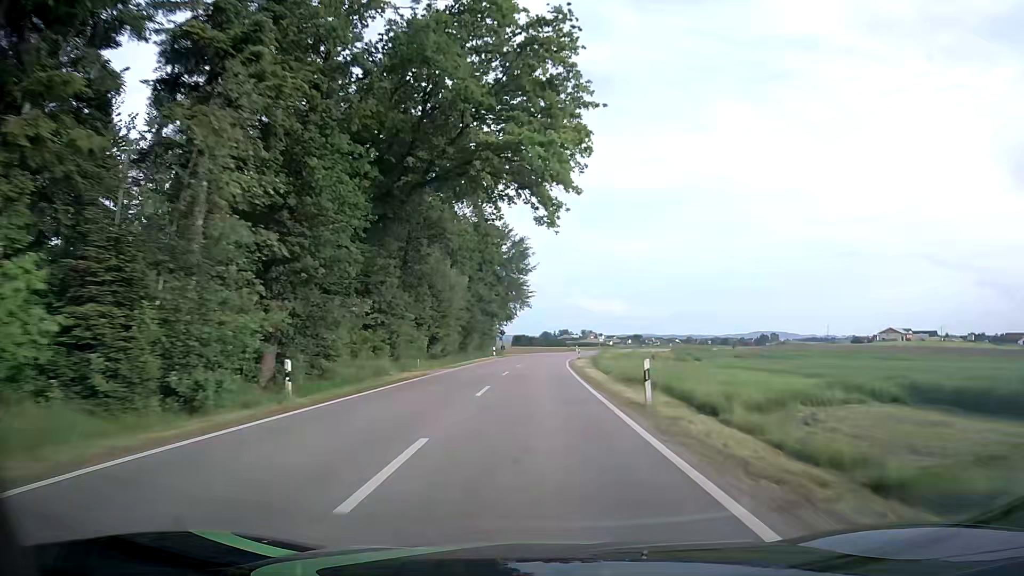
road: tertiary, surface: asphalt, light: Day
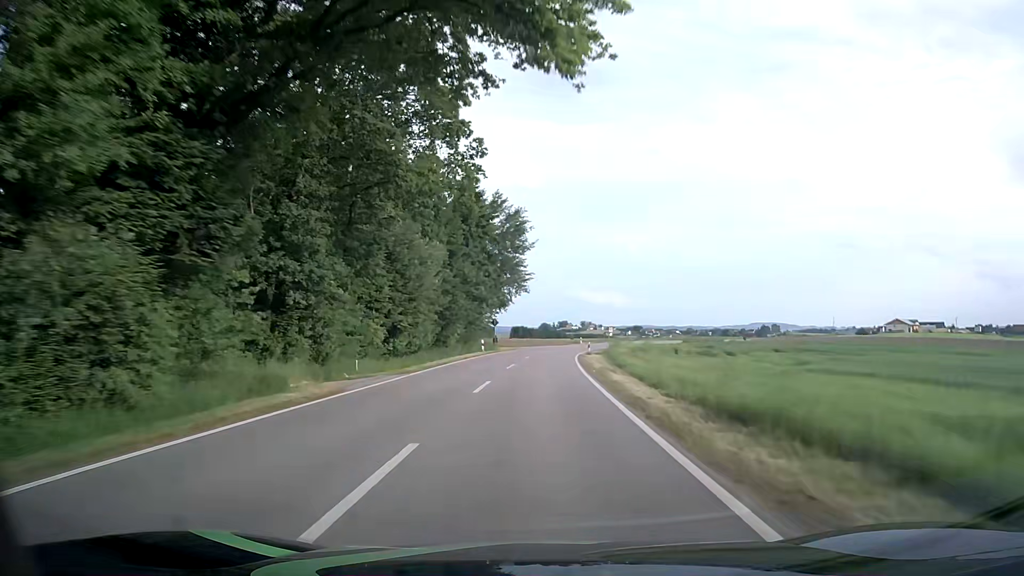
(0.0, +12.8) m; 0°
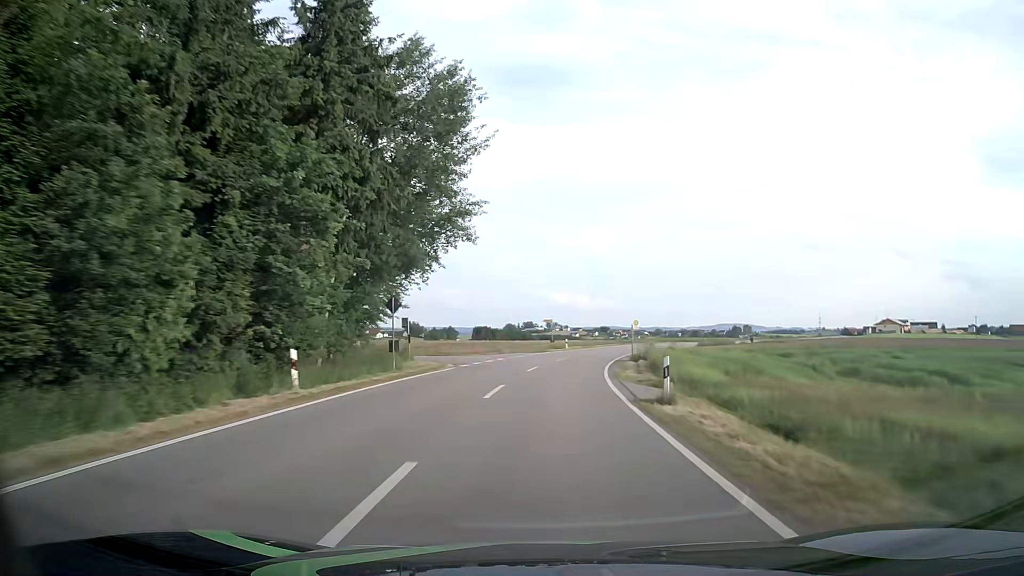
(+0.4, +36.9) m; +3°
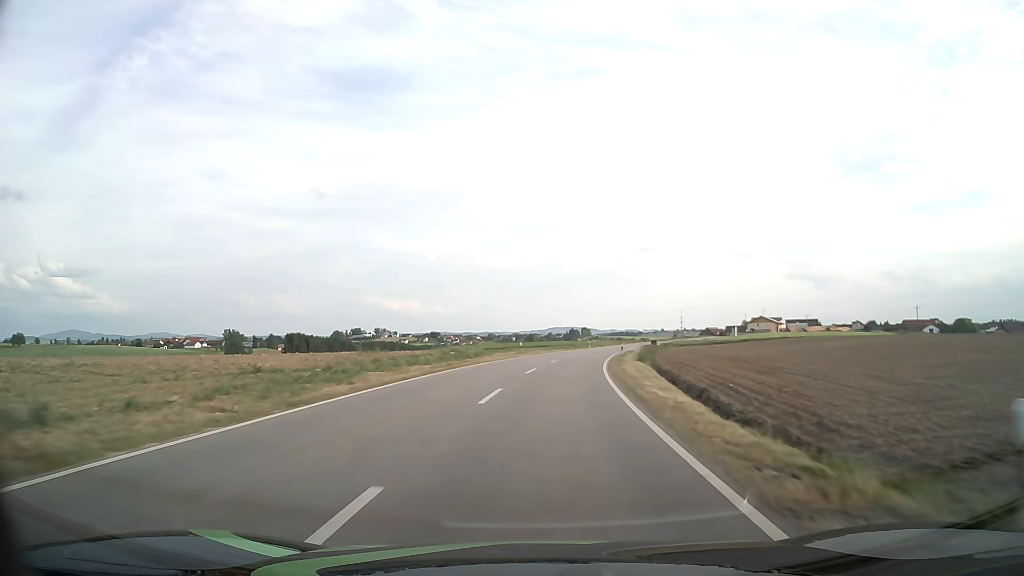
(+6.9, +59.6) m; +14°
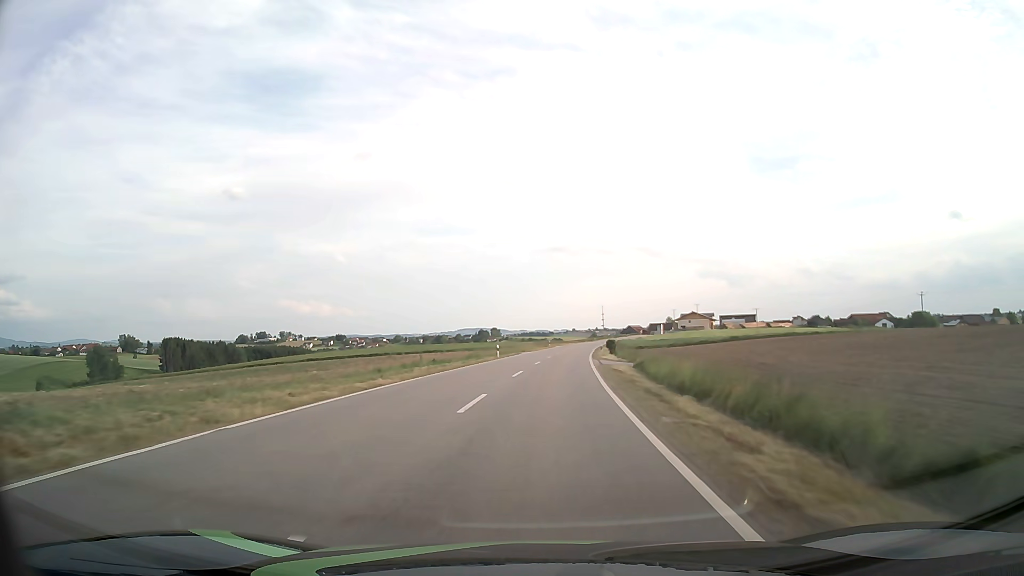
(+3.8, +49.0) m; +8°
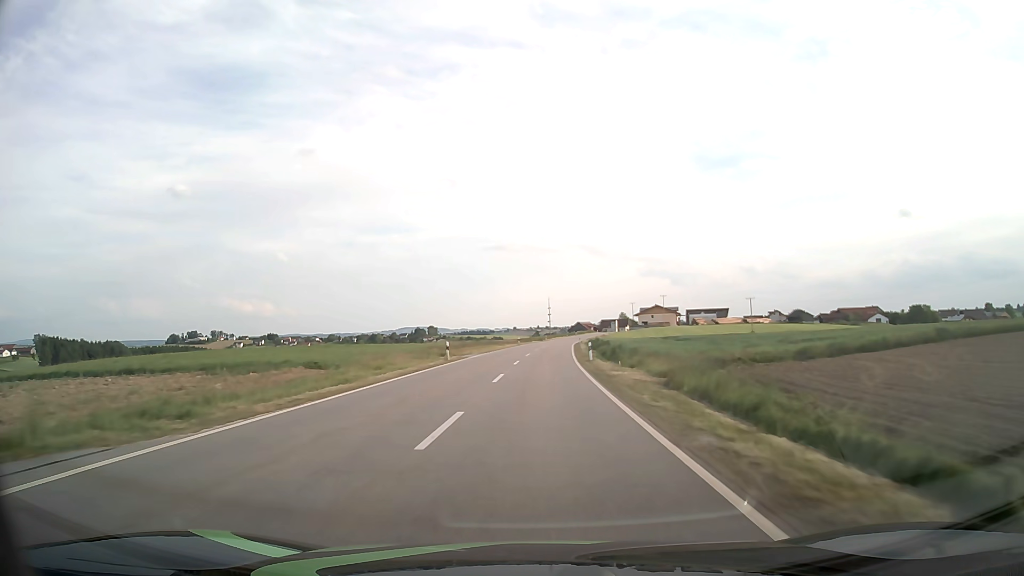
(+3.5, +63.6) m; +5°
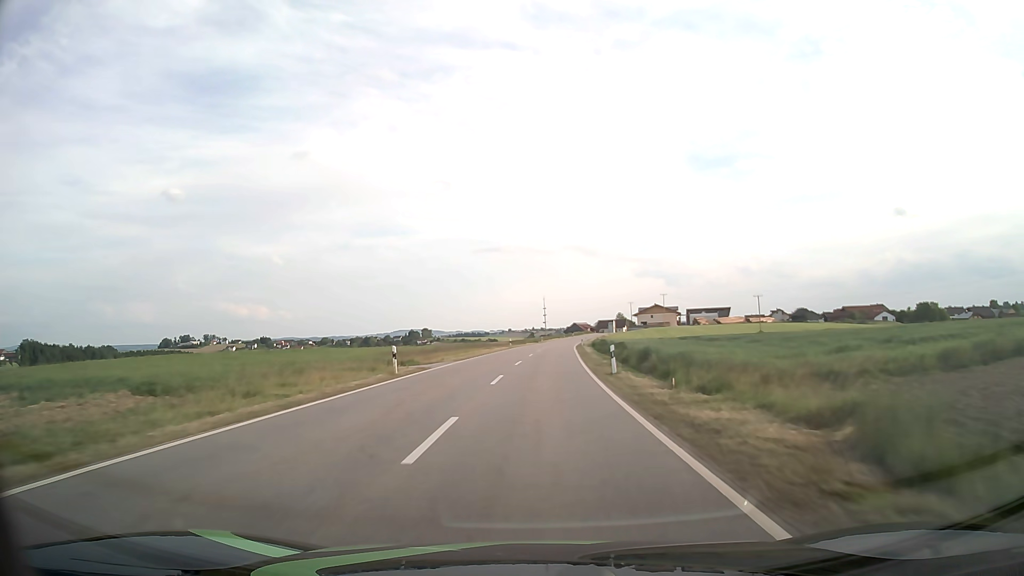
(0.0, +13.0) m; 0°
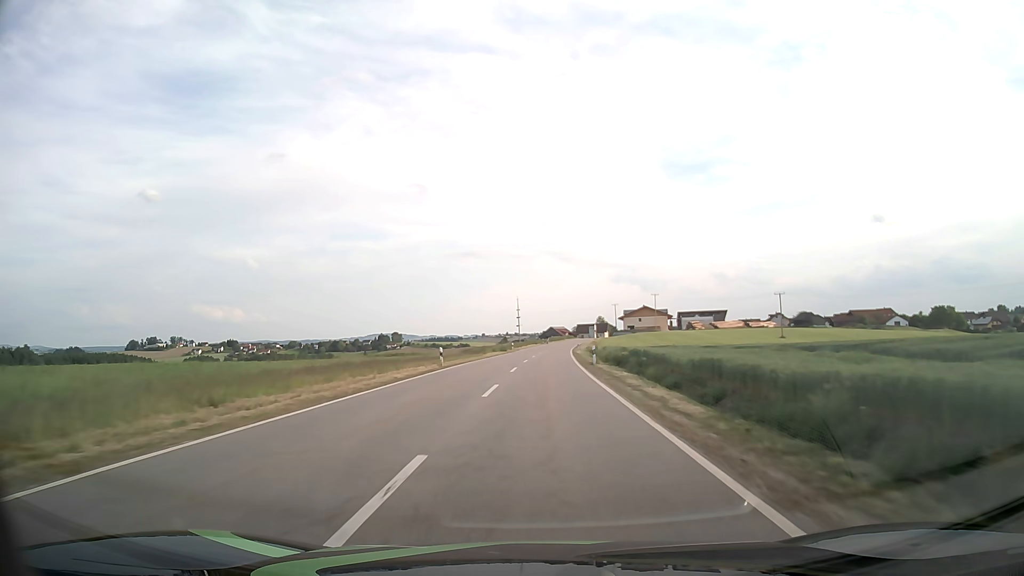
(+0.6, +39.0) m; +2°
(0, +10) (0, +20) (0, +30) (+1, +40) (+1, +50) (+1, +60) (+2, +70) (+3, +80) (+3, +90) (+4, +100) m
